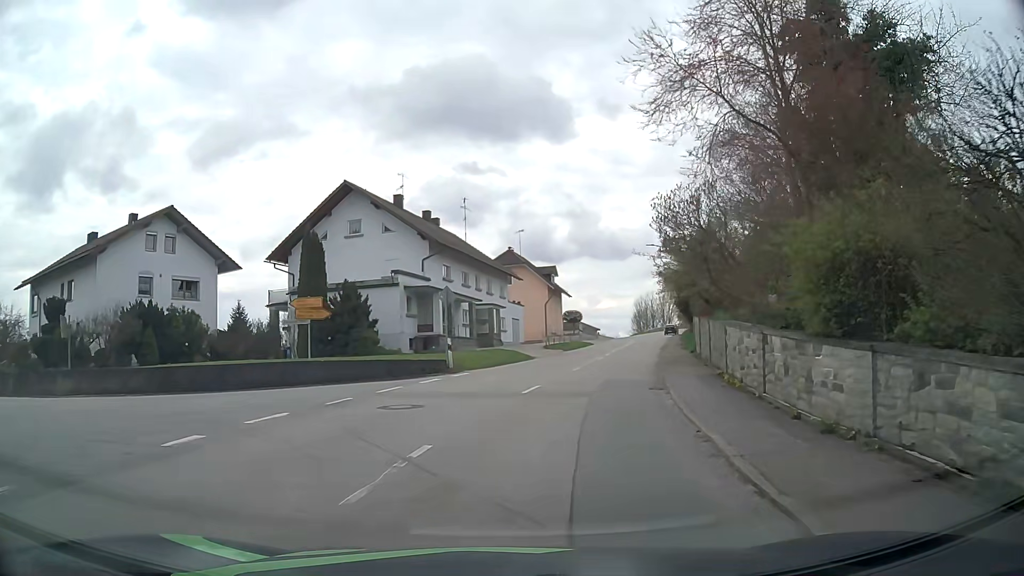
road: secondary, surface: asphalt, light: Day
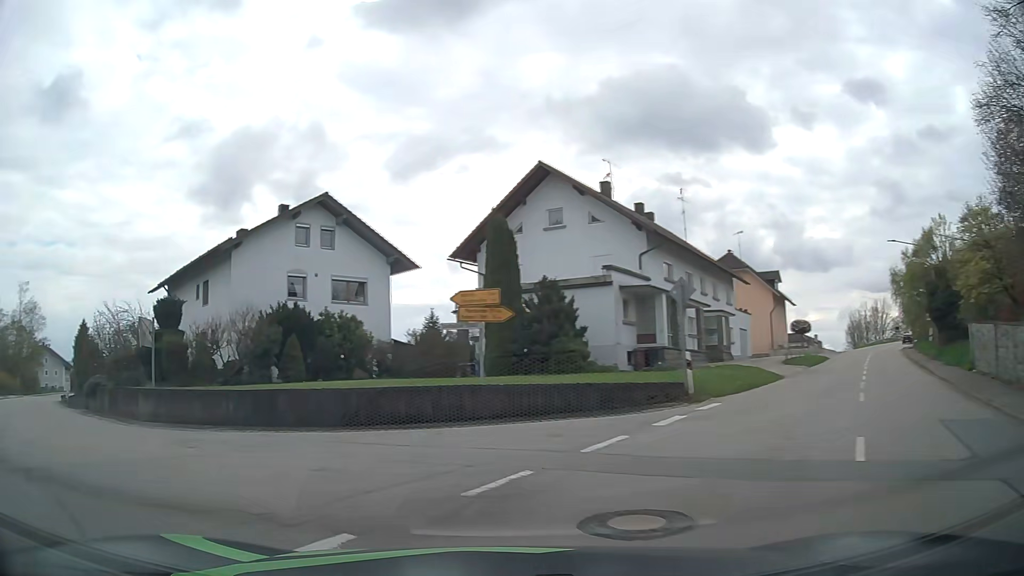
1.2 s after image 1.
(-0.9, +7.5) m; -19°
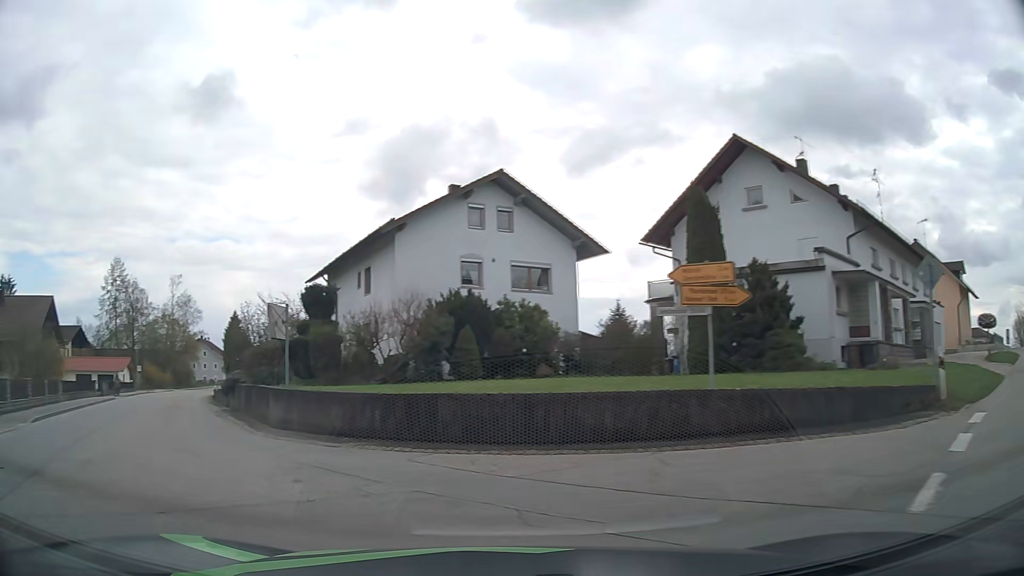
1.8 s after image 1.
(-0.5, +3.7) m; -15°
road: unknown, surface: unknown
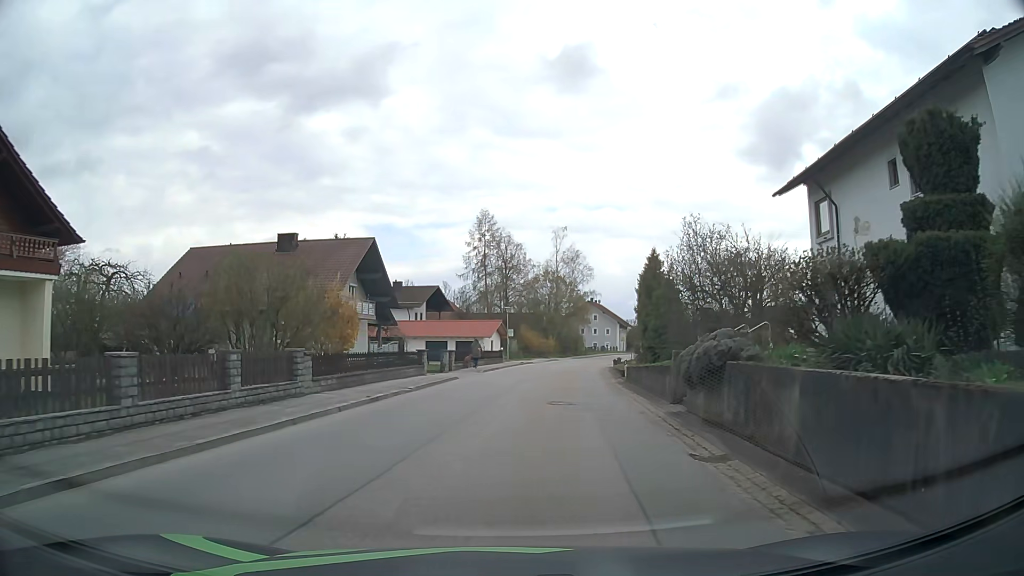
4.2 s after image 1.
(-7.4, +15.5) m; -32°
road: tertiary
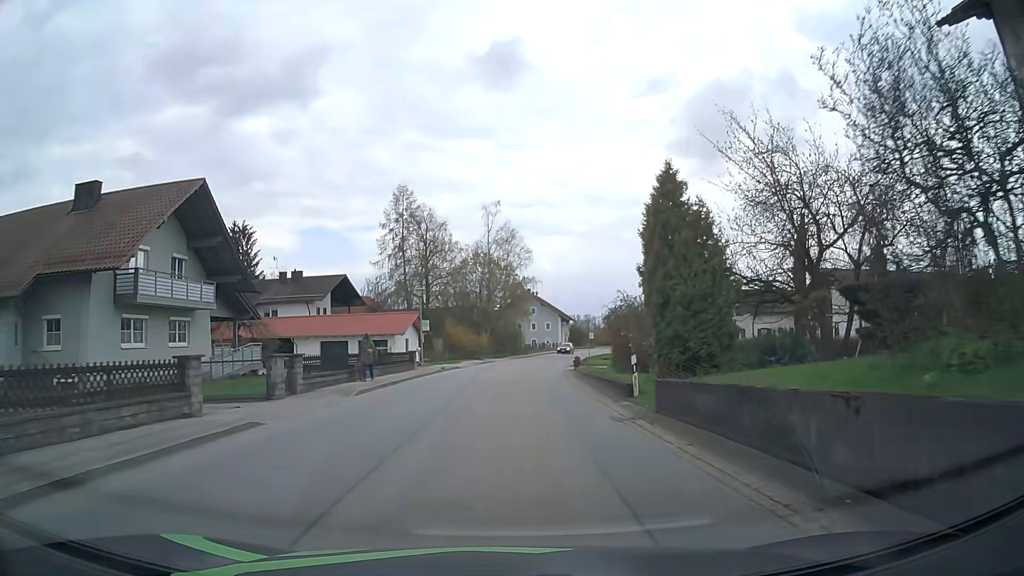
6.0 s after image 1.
(+0.8, +17.3) m; +5°
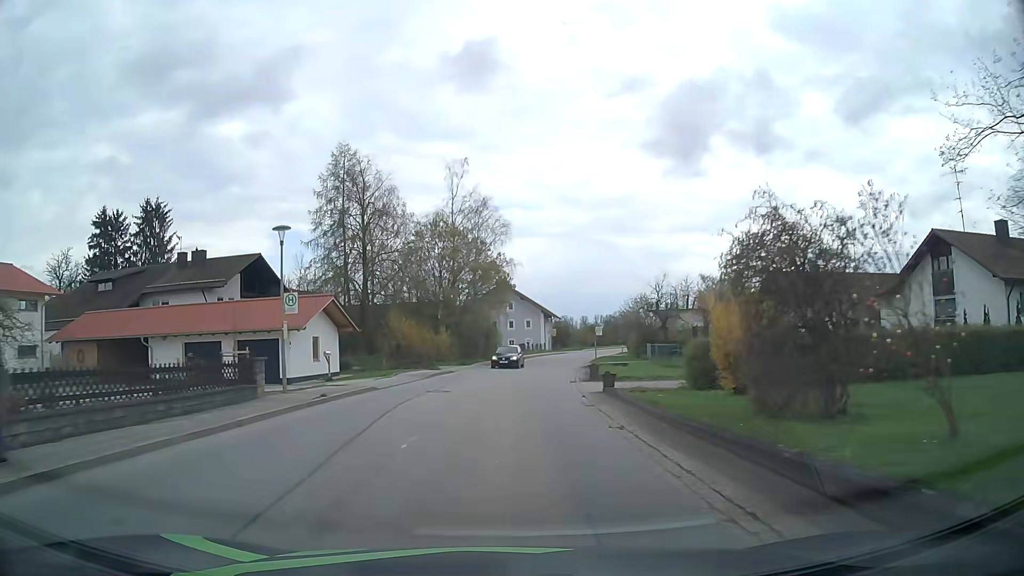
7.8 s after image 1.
(+0.5, +20.7) m; +2°
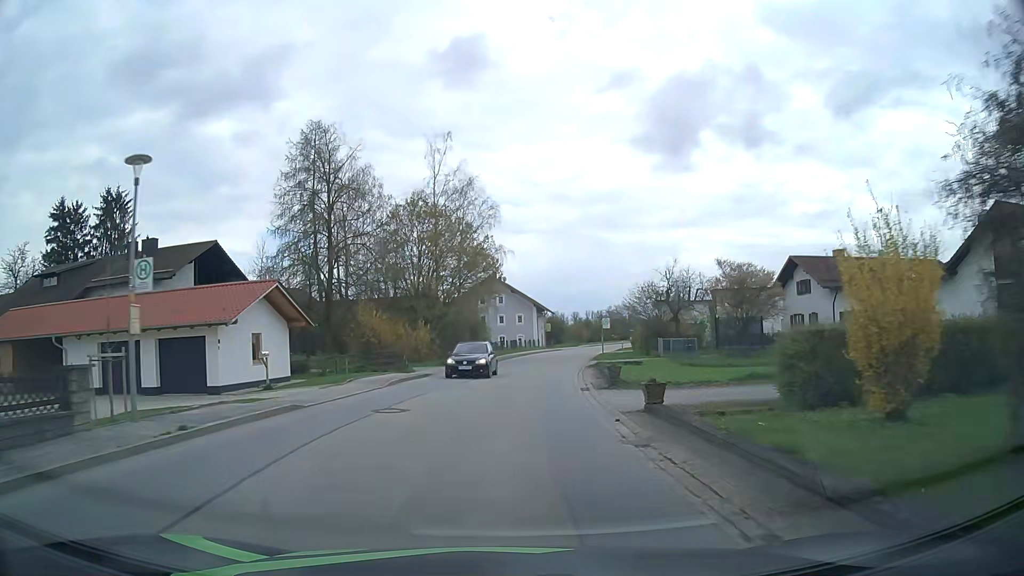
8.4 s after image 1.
(0.0, +7.3) m; 0°
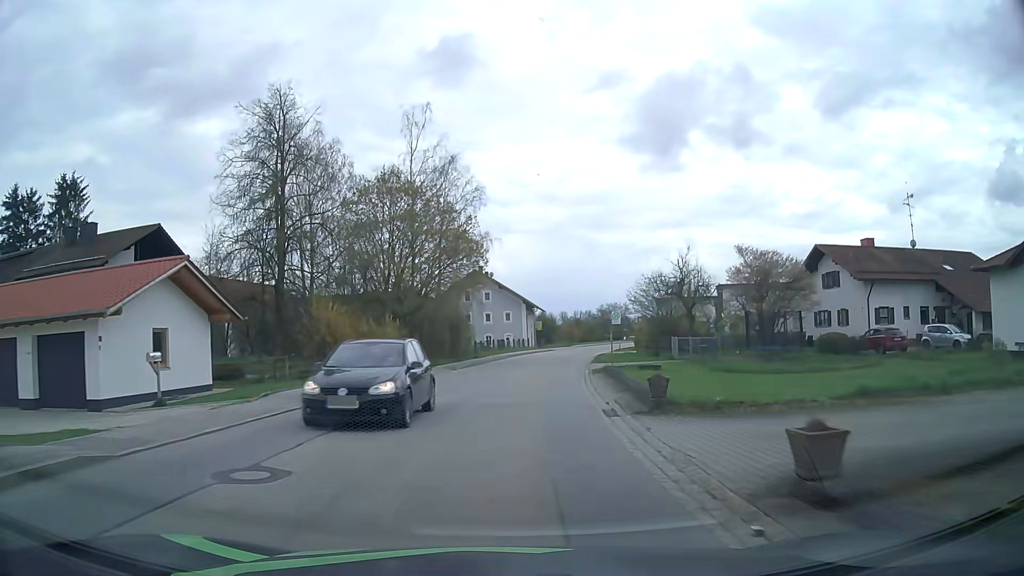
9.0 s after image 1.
(+0.1, +7.4) m; +1°
(0, +10) (+1, +20) (+2, +30) (+3, +40) (+4, +50) (+6, +60) (+8, +69) (+11, +79) (+14, +89) (+17, +98) m
